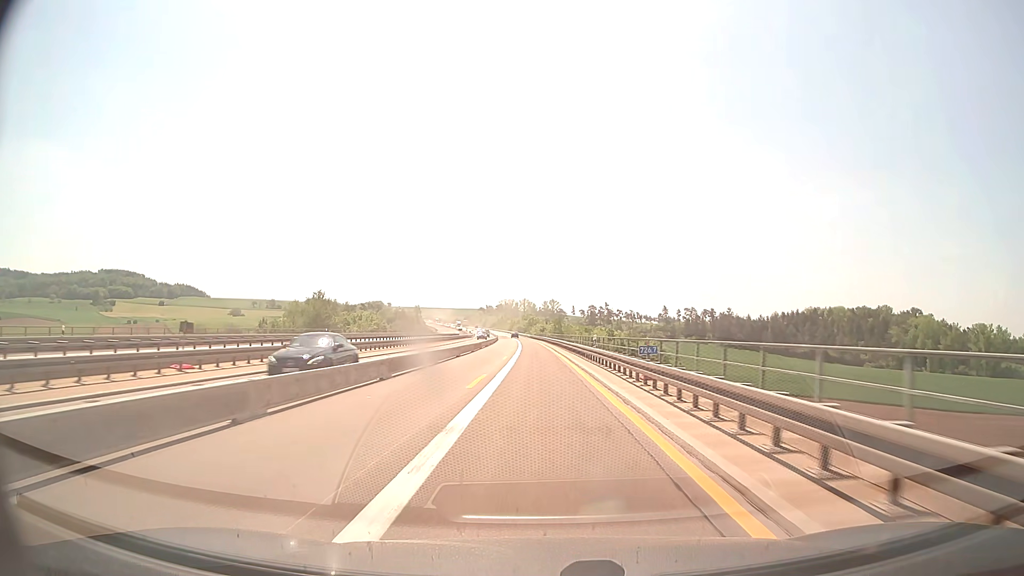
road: motorway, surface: concrete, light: Day
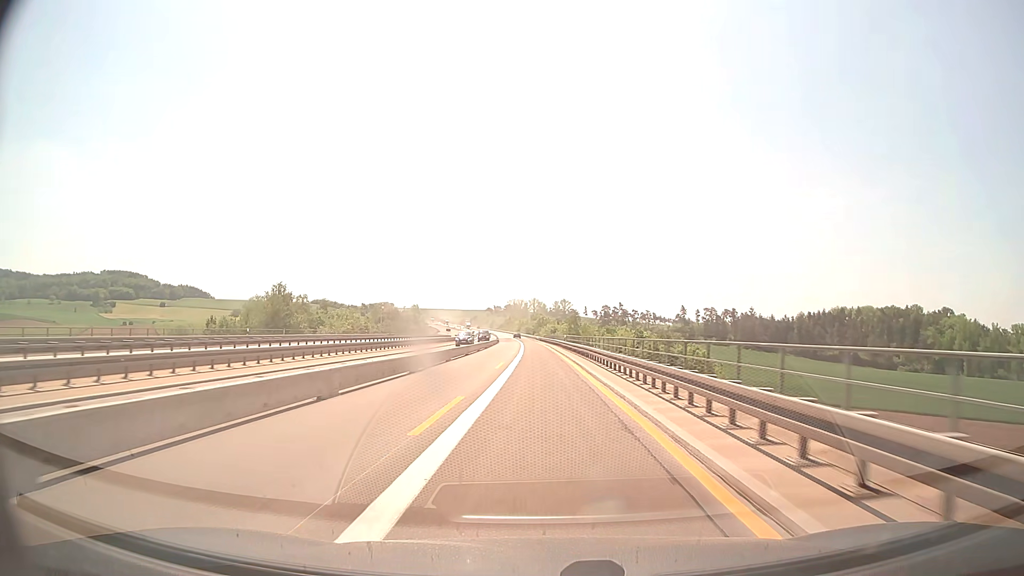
(-0.2, +26.0) m; -1°
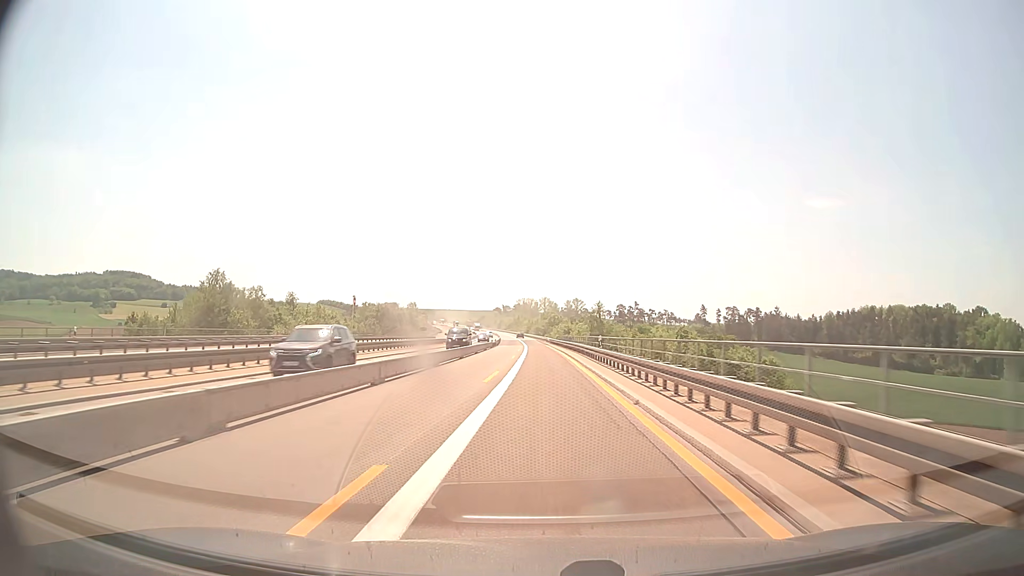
(-0.2, +26.0) m; -1°
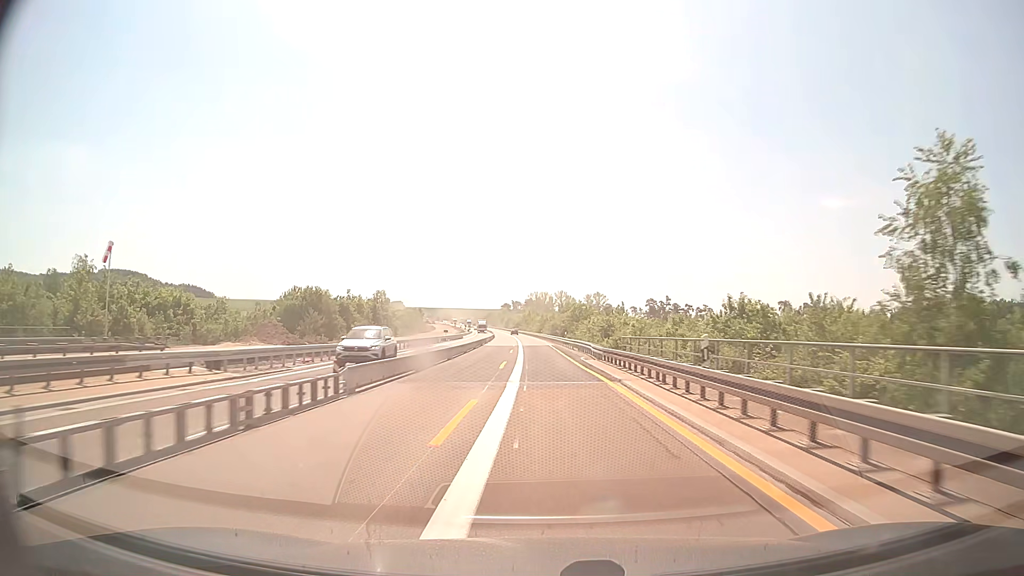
(-1.1, +65.1) m; -1°
(0, +10) (0, +20) (0, +30) (0, +40) (-1, +50) (-1, +60) (-1, +70) (-2, +80) (-2, +90) (-3, +100) m
